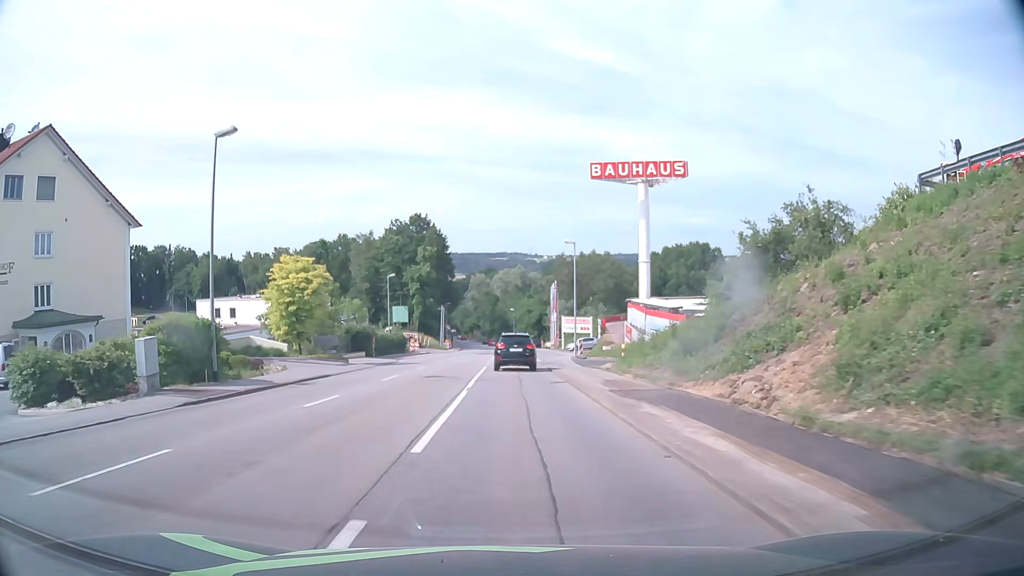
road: tertiary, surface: asphalt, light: Day
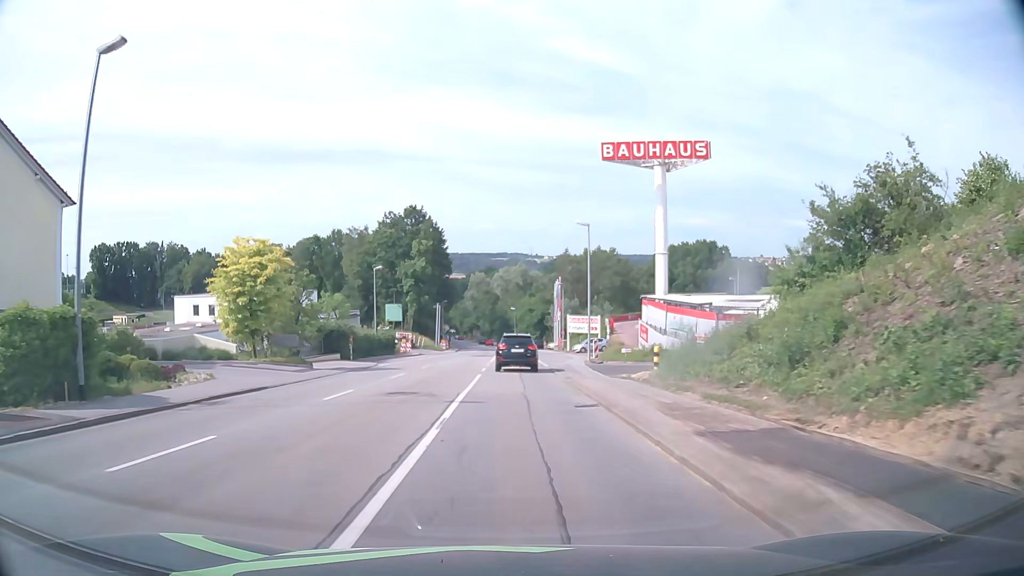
(0.0, +7.6) m; 0°
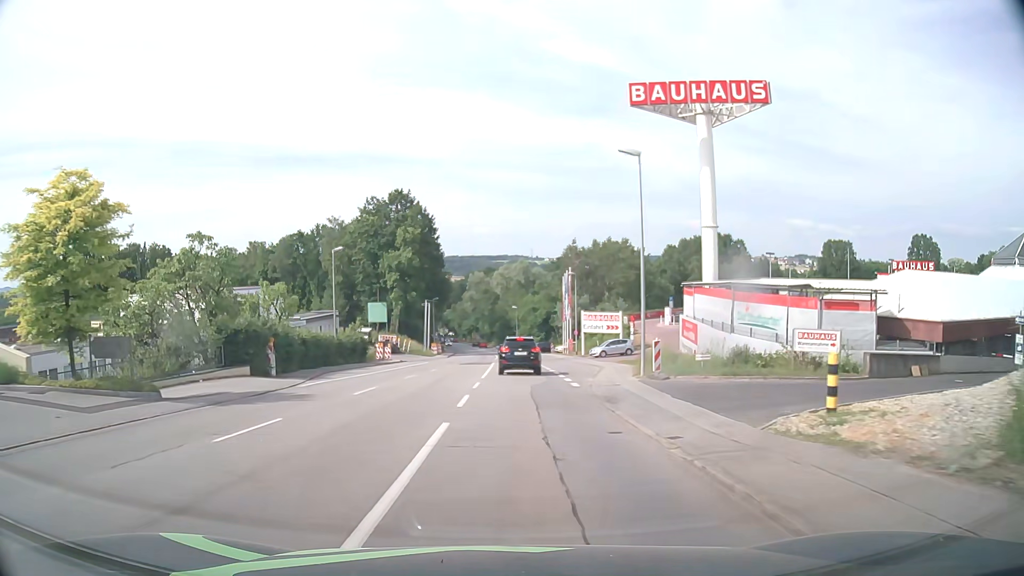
(0.0, +15.3) m; 0°
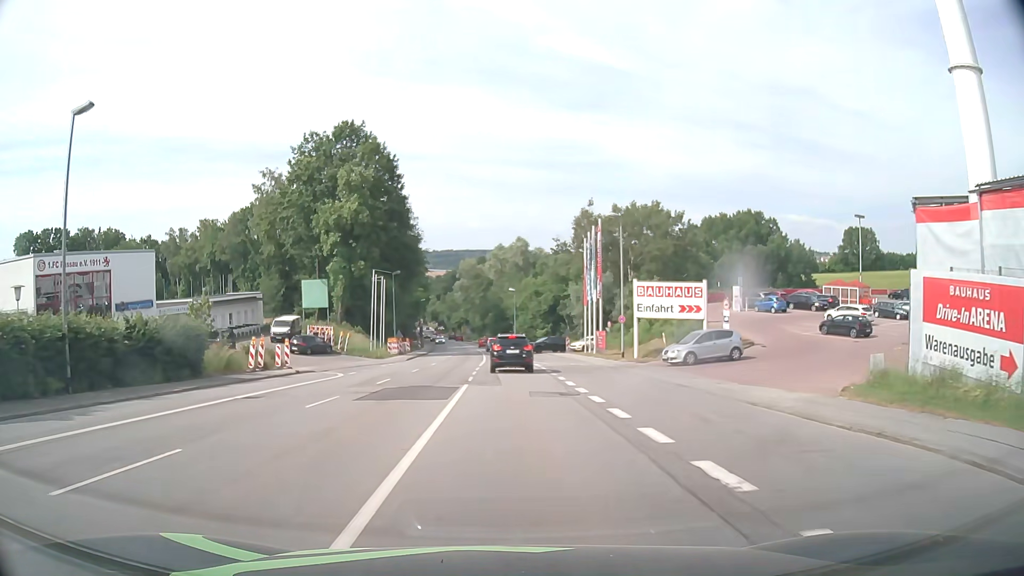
(-0.1, +30.9) m; 0°
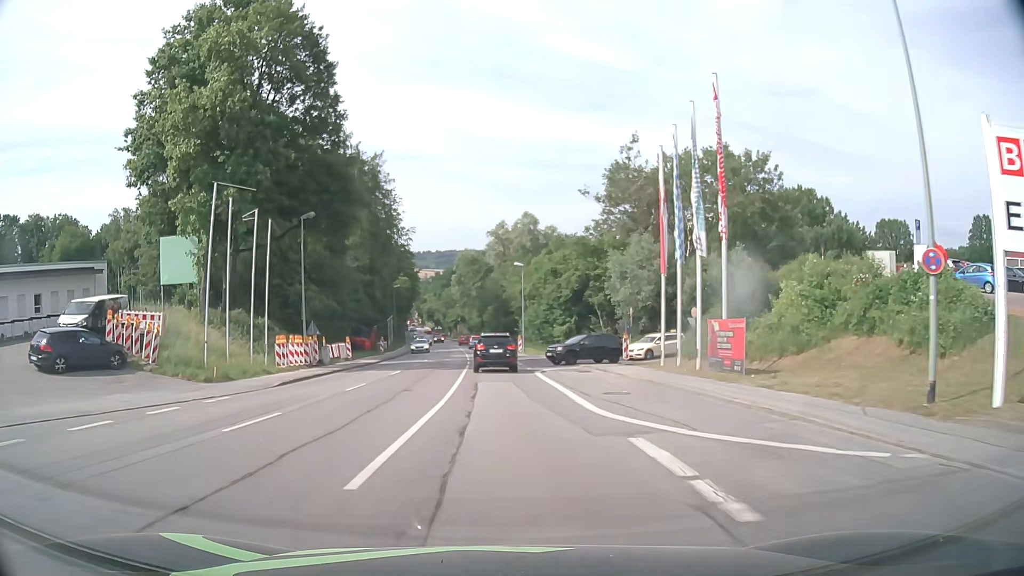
(+0.1, +30.8) m; 0°
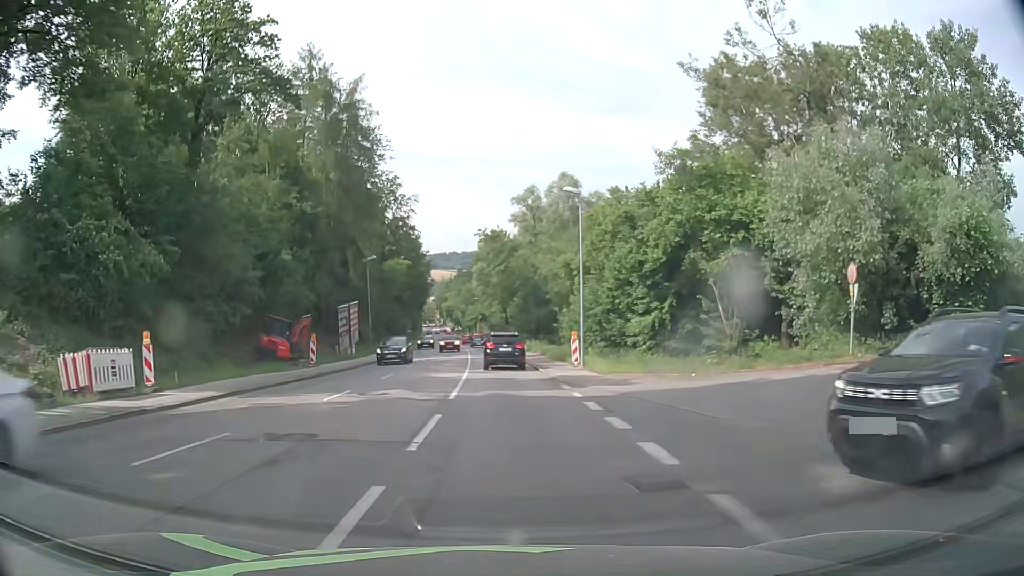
(-0.5, +30.4) m; -2°
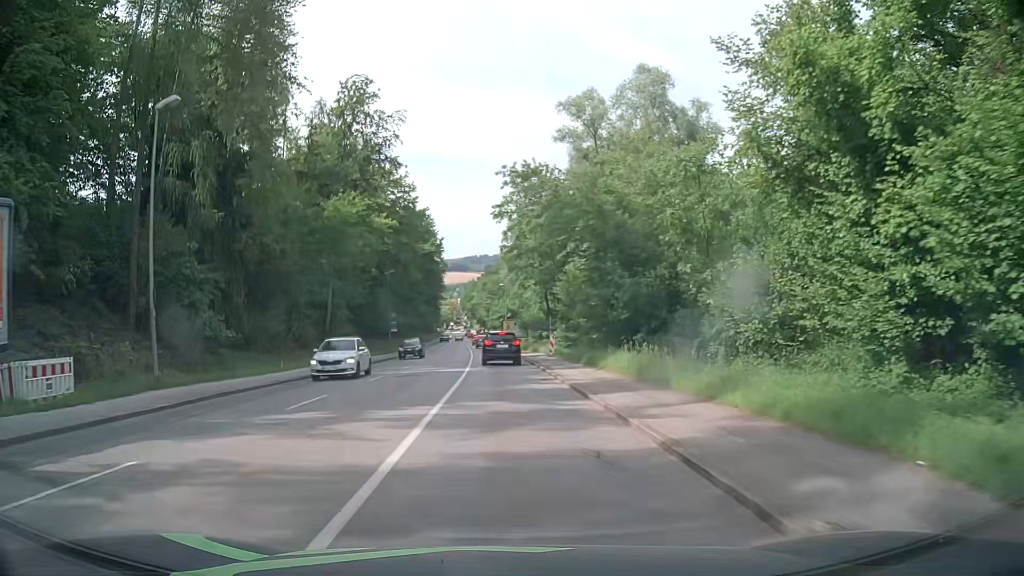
(-0.6, +38.9) m; -2°
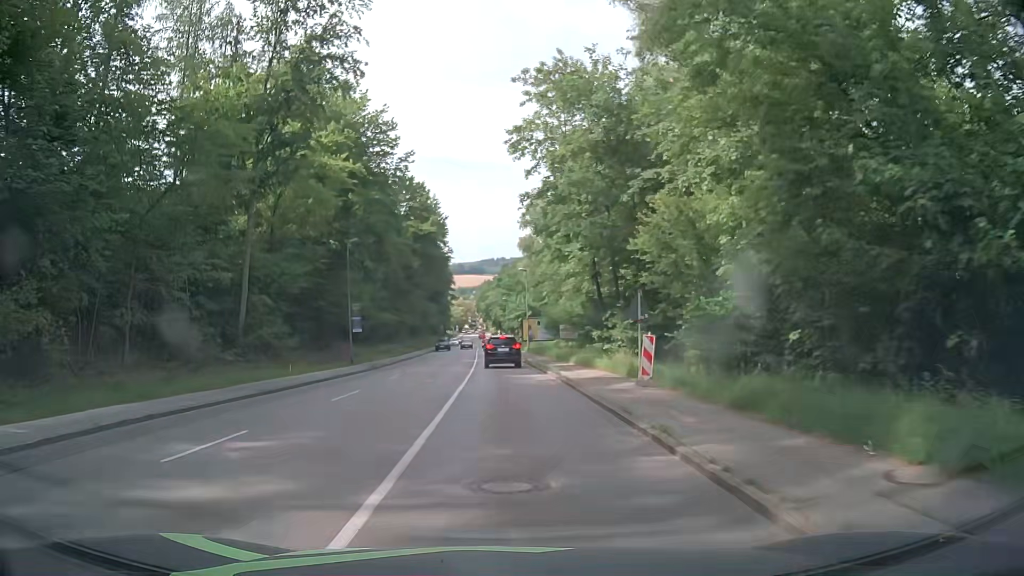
(-0.4, +23.7) m; -2°
(0, +10) (0, +20) (0, +30) (-1, +40) (-1, +50) (-1, +60) (-2, +70) (-2, +80) (-3, +90) (-3, +100) m
